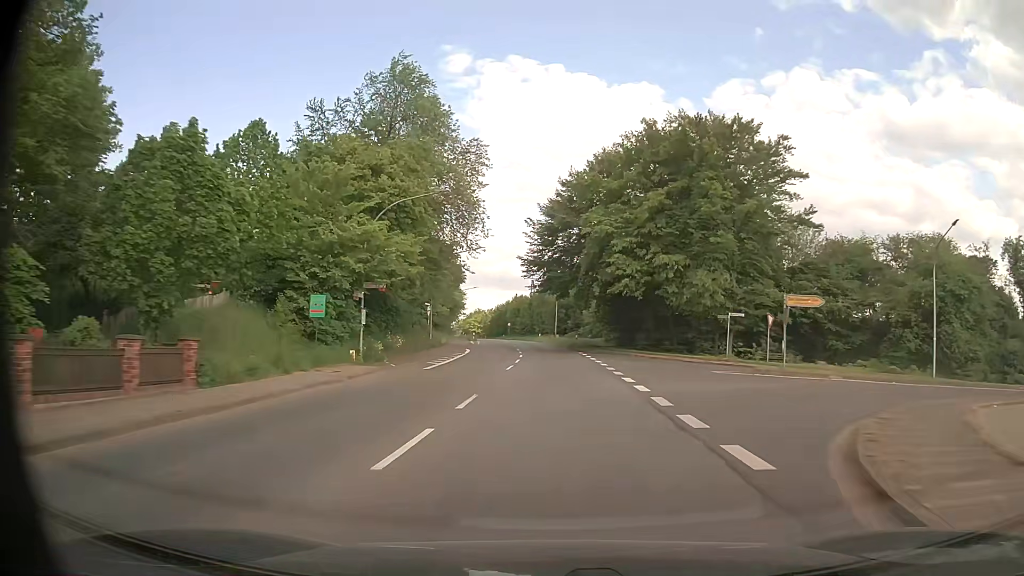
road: secondary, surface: asphalt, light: Day
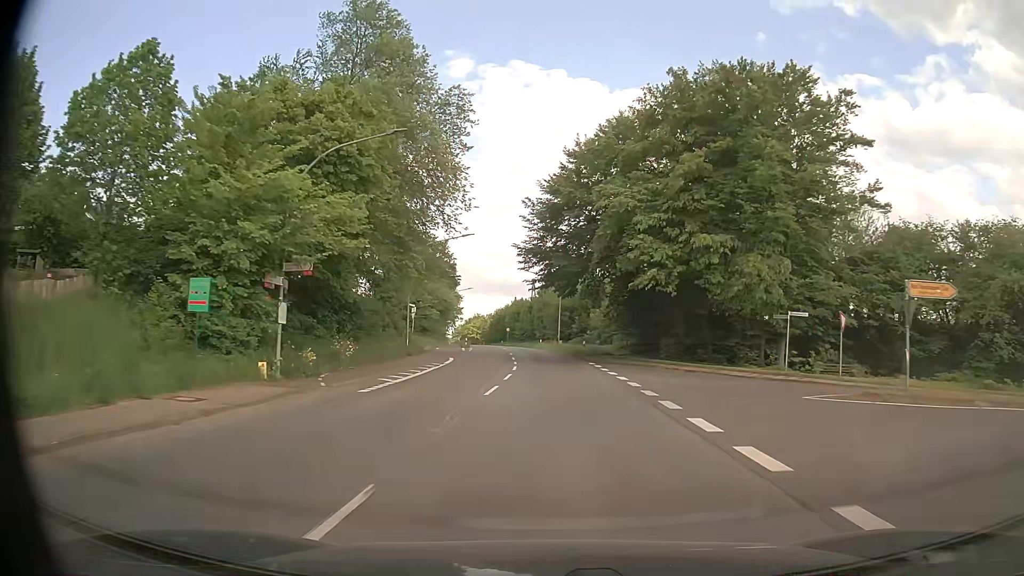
(0.0, +9.4) m; 0°
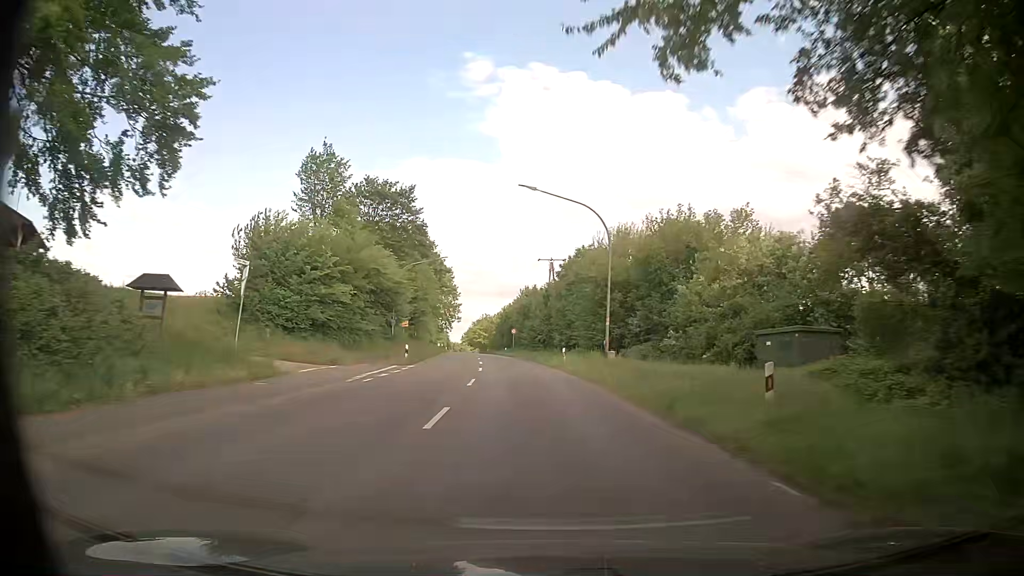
(-0.2, +39.1) m; -2°
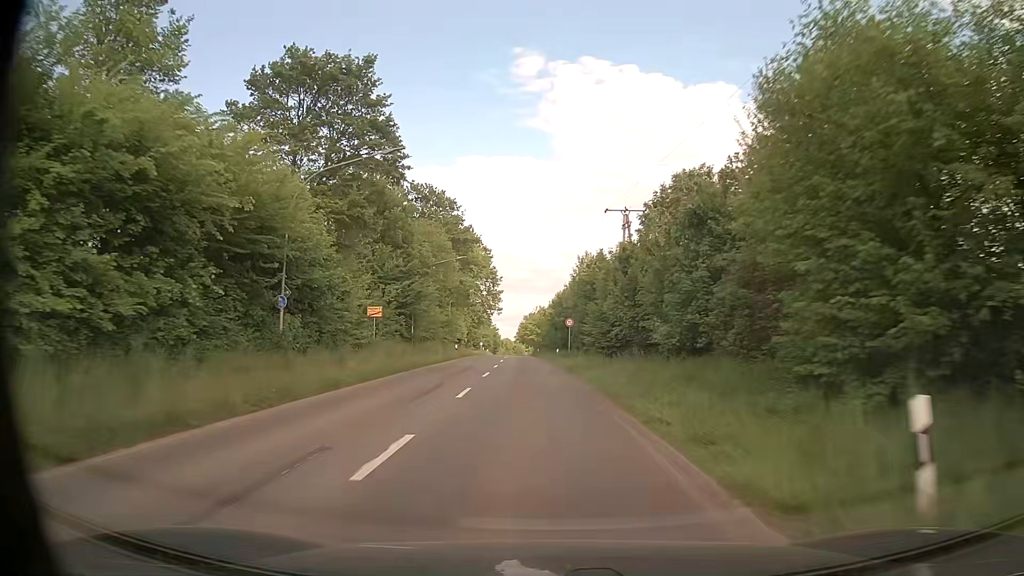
(-0.8, +31.1) m; -4°
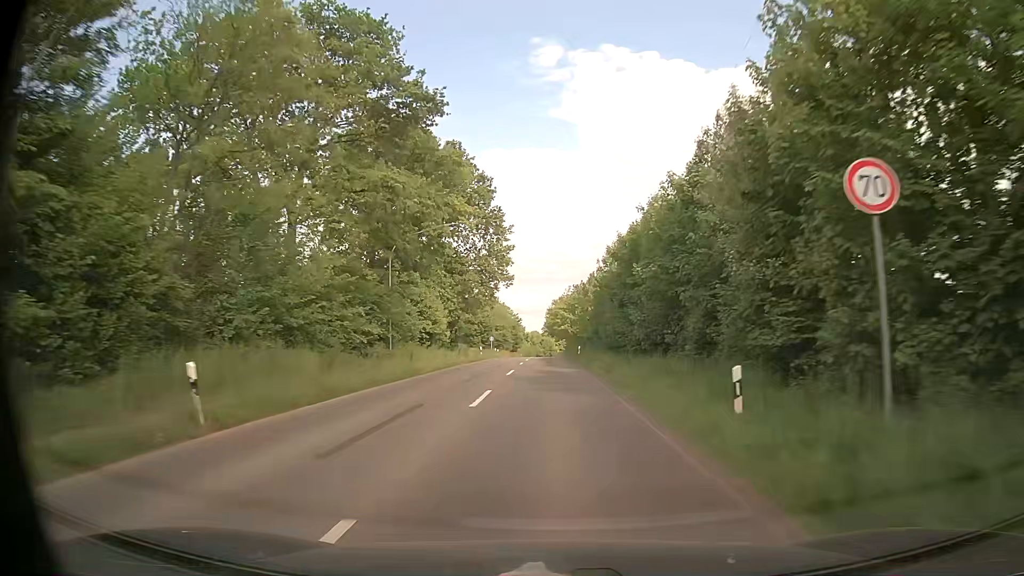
(-1.7, +44.0) m; -3°
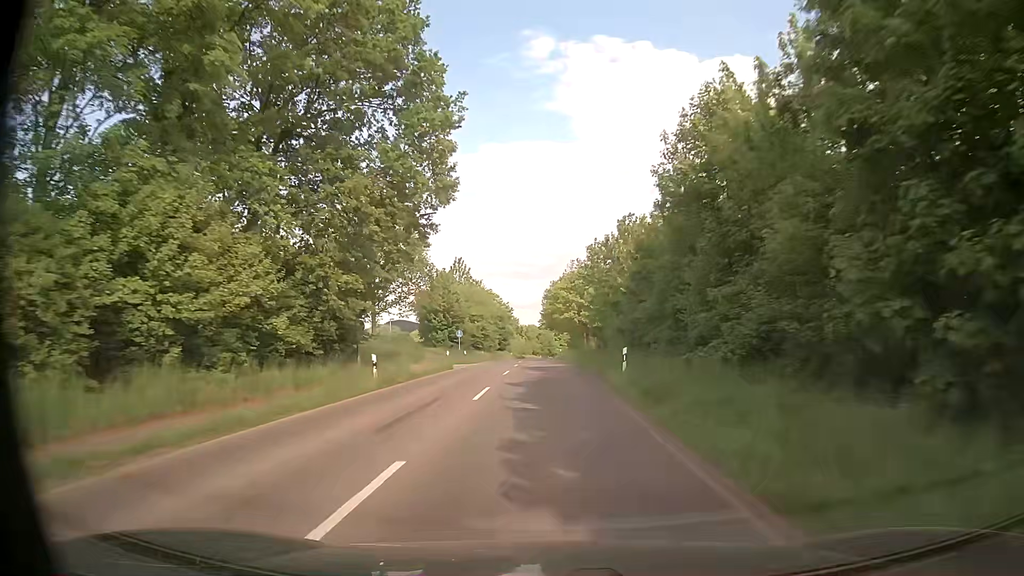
(+0.3, +33.9) m; +1°
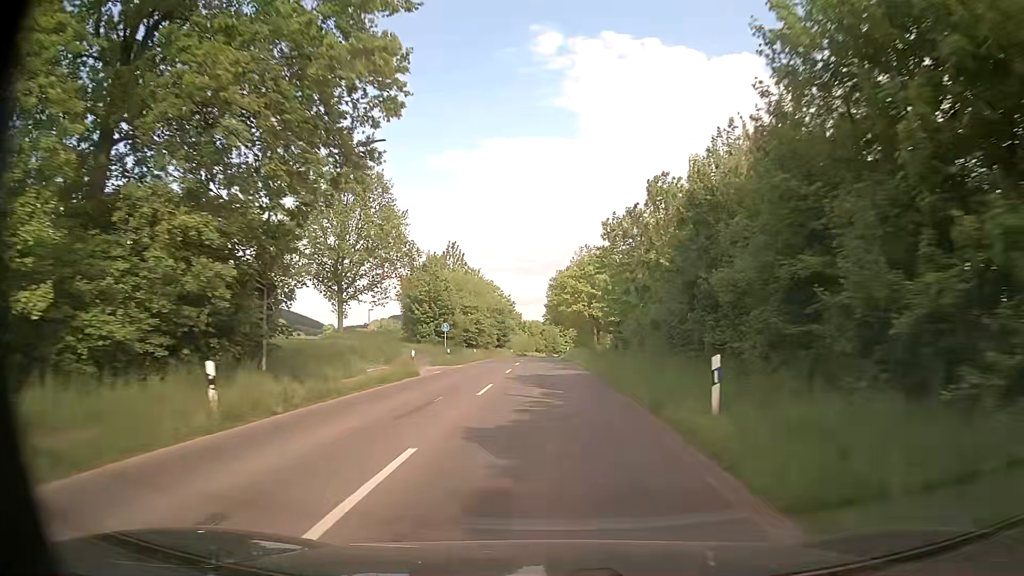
(-0.1, +11.3) m; 0°
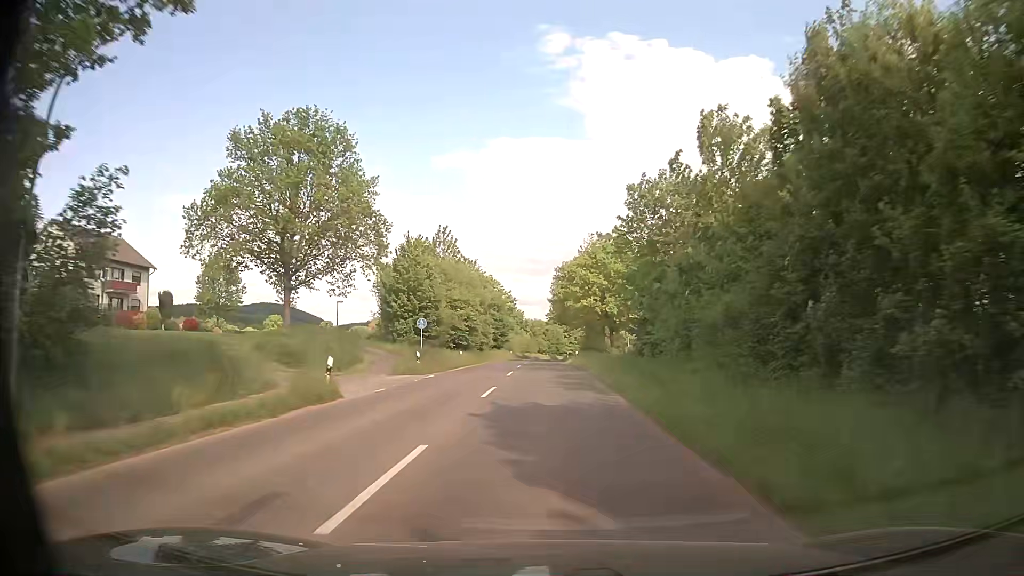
(-0.1, +11.4) m; -1°
(0, +10) (0, +20) (0, +30) (0, +40) (0, +50) (0, +60) (0, +70) (+1, +80) (+1, +90) (+1, +100) m
